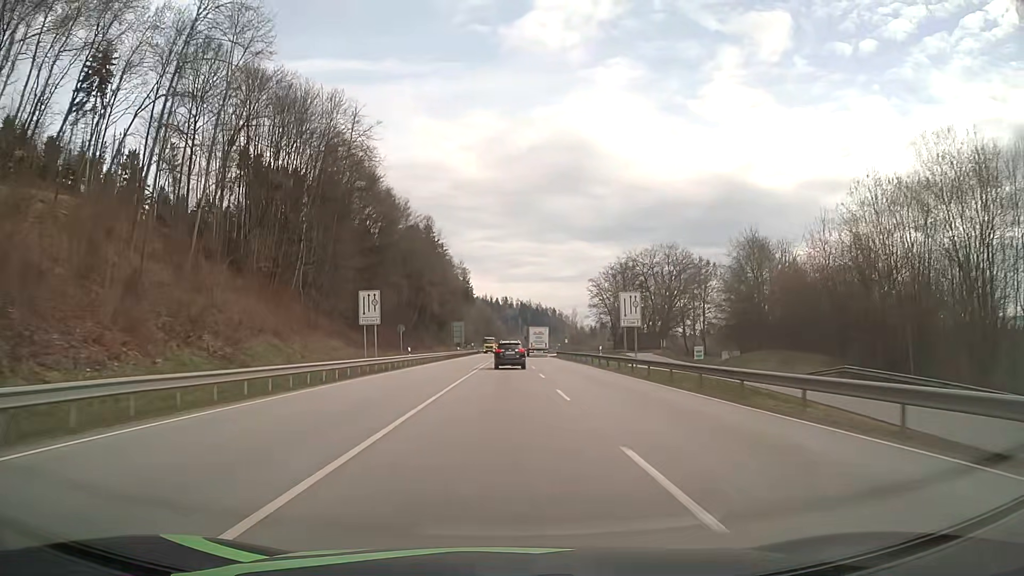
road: primary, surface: asphalt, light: Day
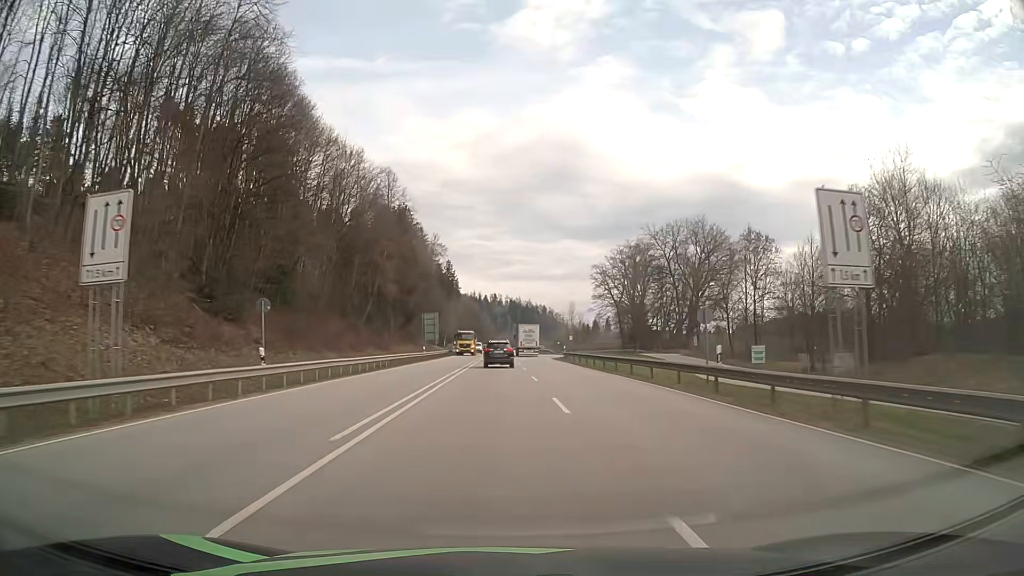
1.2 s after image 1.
(+0.2, +27.7) m; +1°
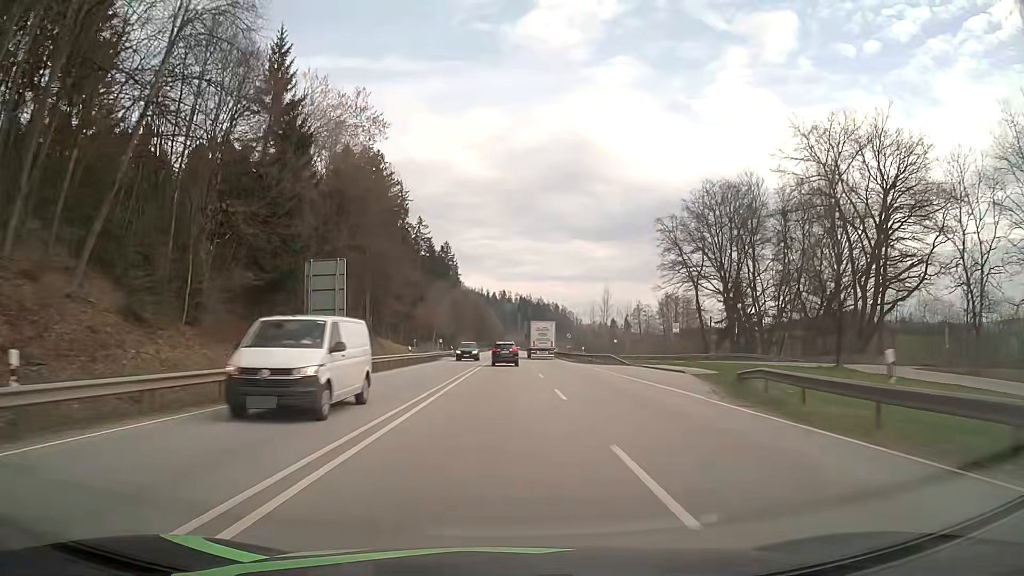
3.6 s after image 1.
(-0.3, +56.2) m; -1°
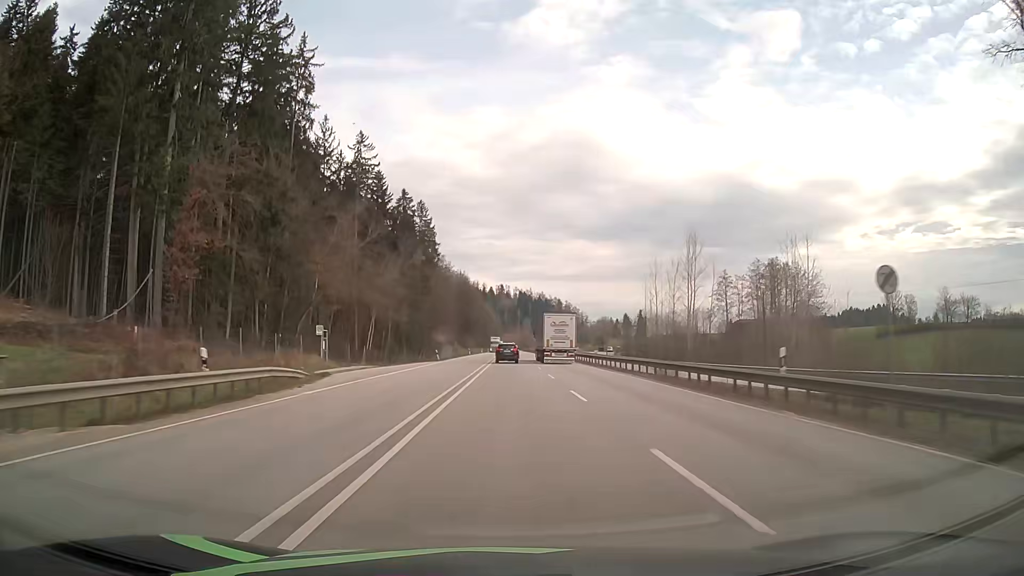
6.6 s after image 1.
(-0.1, +72.6) m; 0°
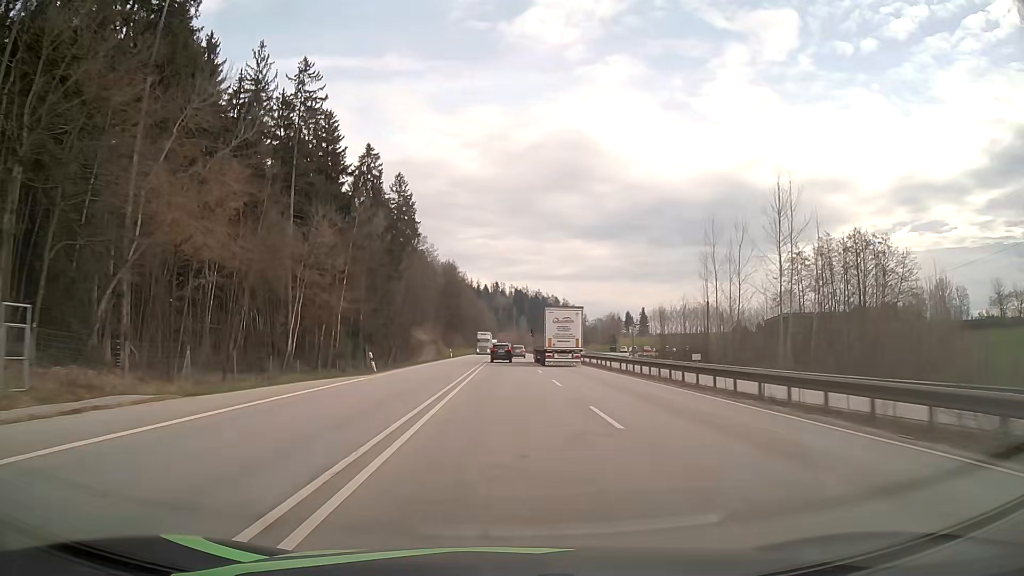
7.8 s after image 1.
(+0.2, +29.8) m; +1°
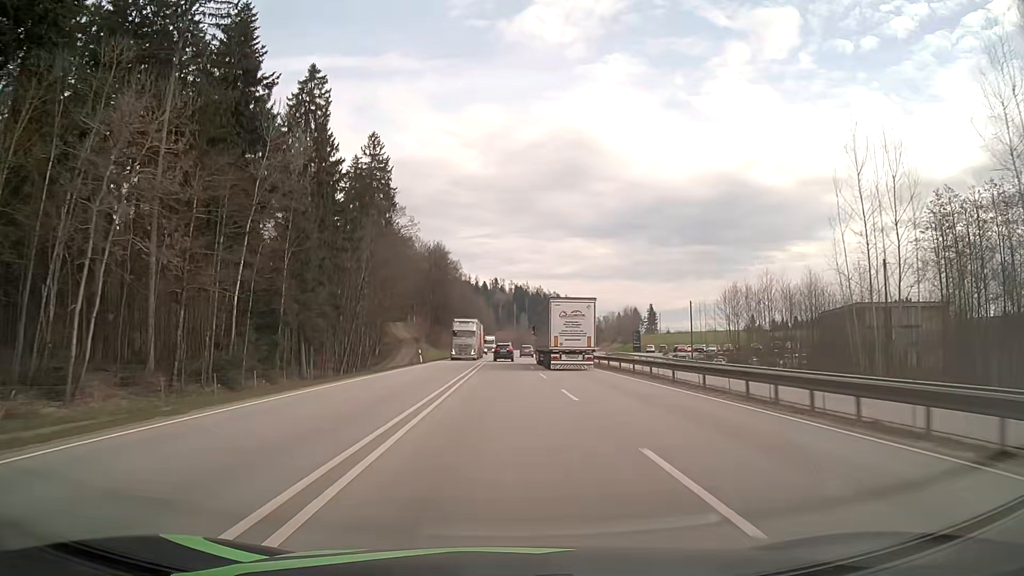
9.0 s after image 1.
(0.0, +30.3) m; 0°
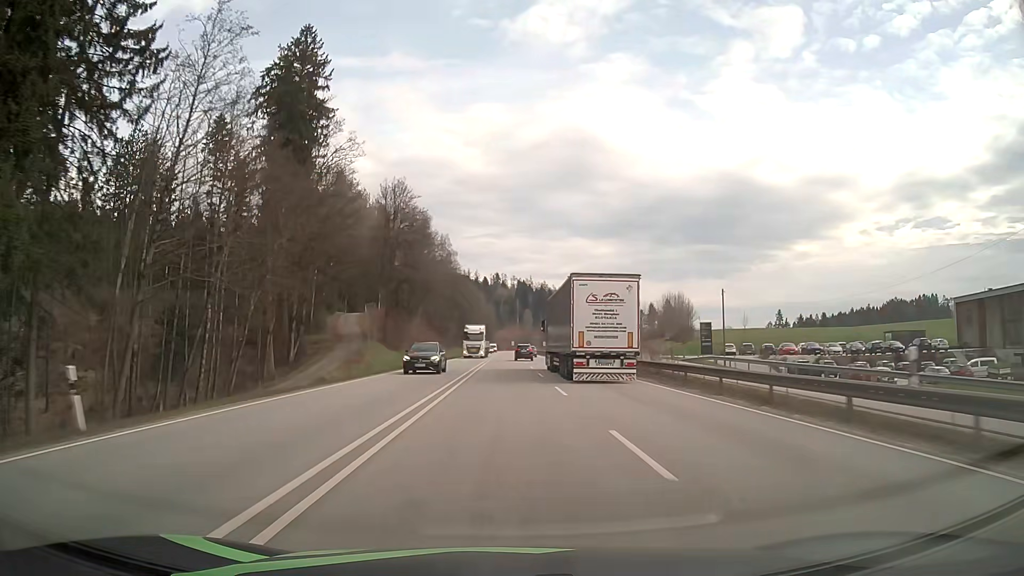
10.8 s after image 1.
(-0.1, +46.1) m; 0°
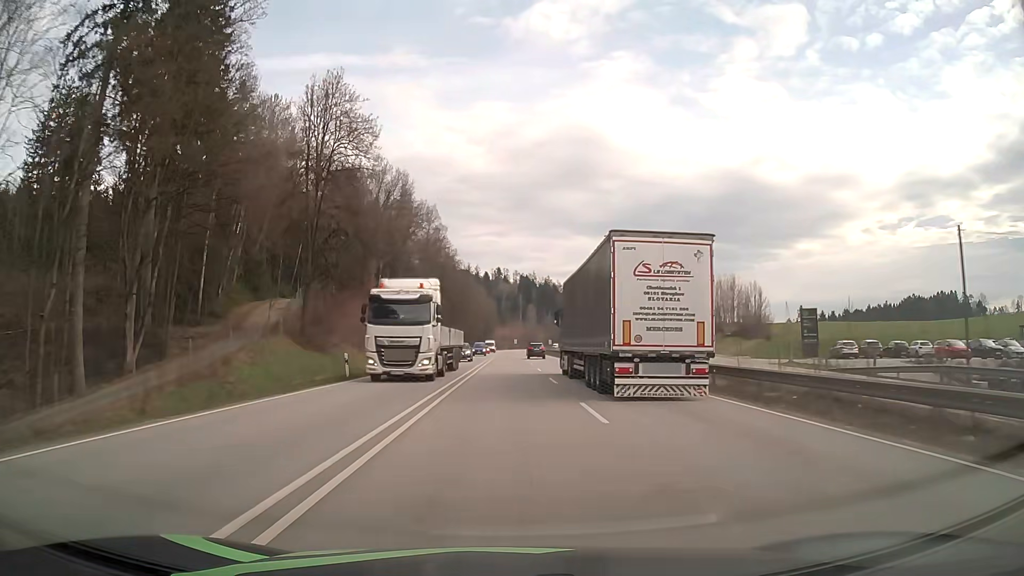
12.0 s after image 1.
(-0.1, +31.2) m; 0°
(0, +10) (0, +20) (0, +30) (0, +40) (0, +50) (0, +60) (0, +70) (0, +80) (0, +90) (0, +100) m
